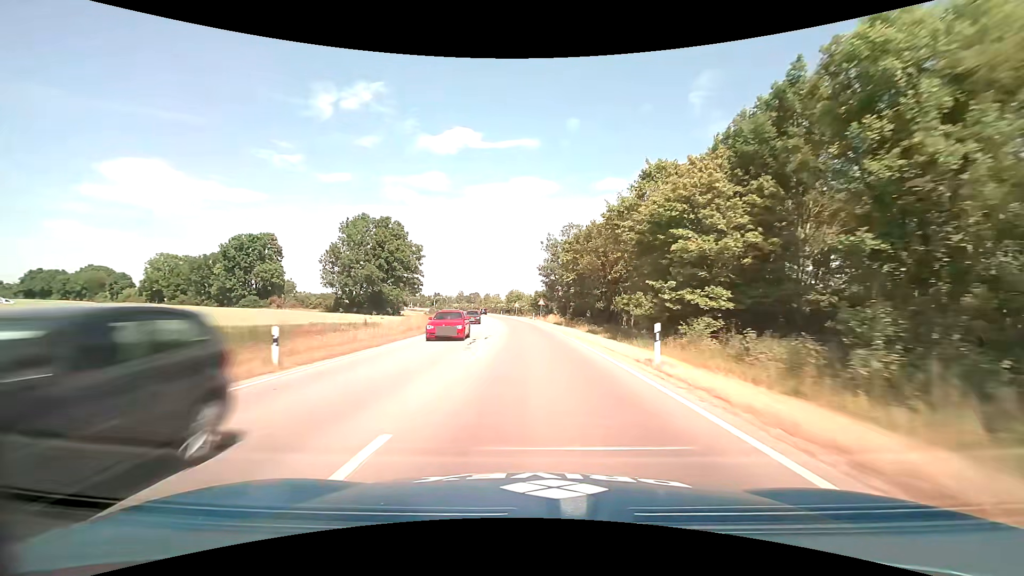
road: primary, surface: asphalt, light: Day
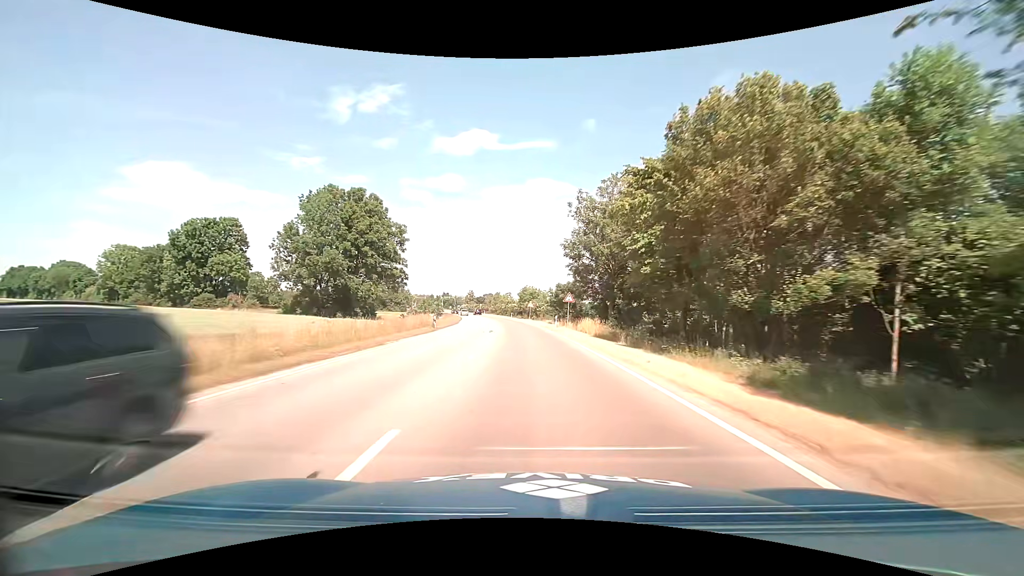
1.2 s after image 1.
(-0.5, +23.6) m; -2°
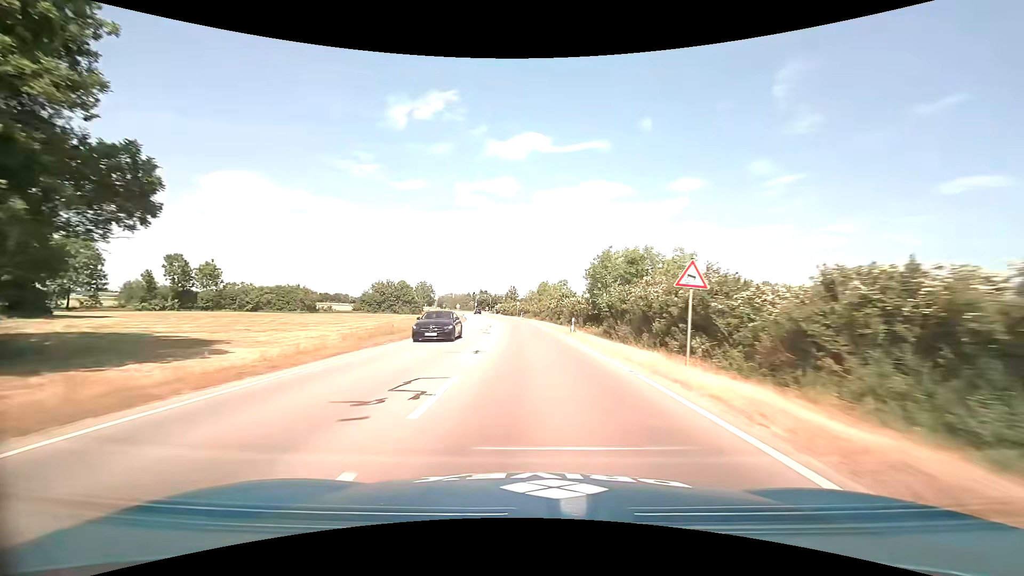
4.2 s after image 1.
(-2.8, +58.7) m; -6°
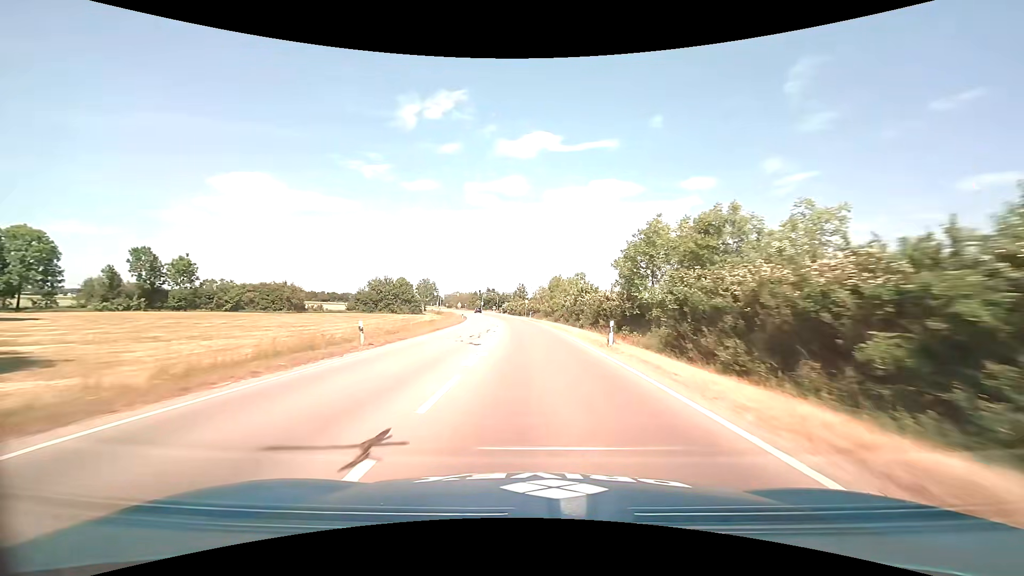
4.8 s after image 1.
(-0.1, +11.7) m; -1°
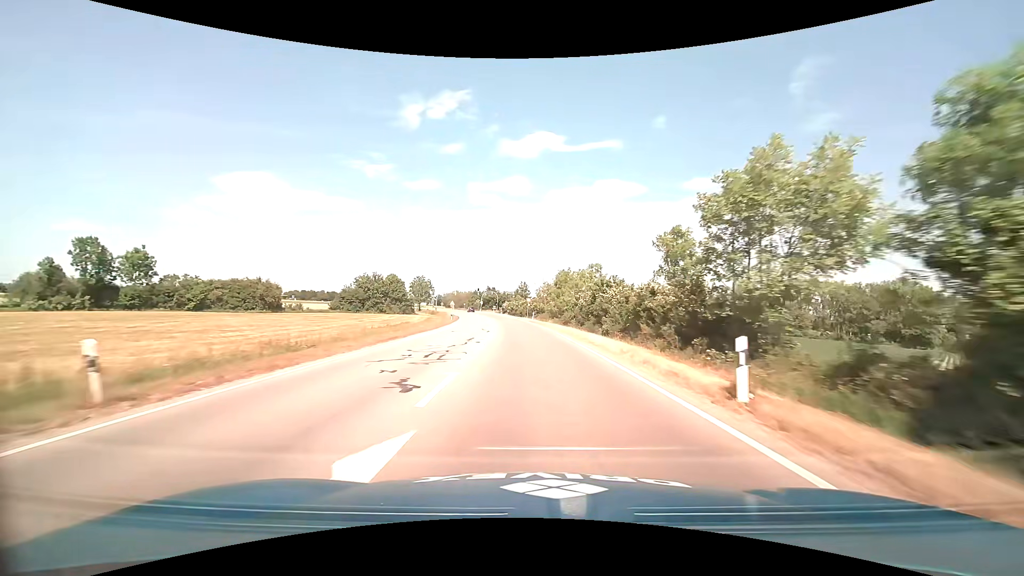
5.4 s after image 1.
(-0.1, +11.6) m; 0°
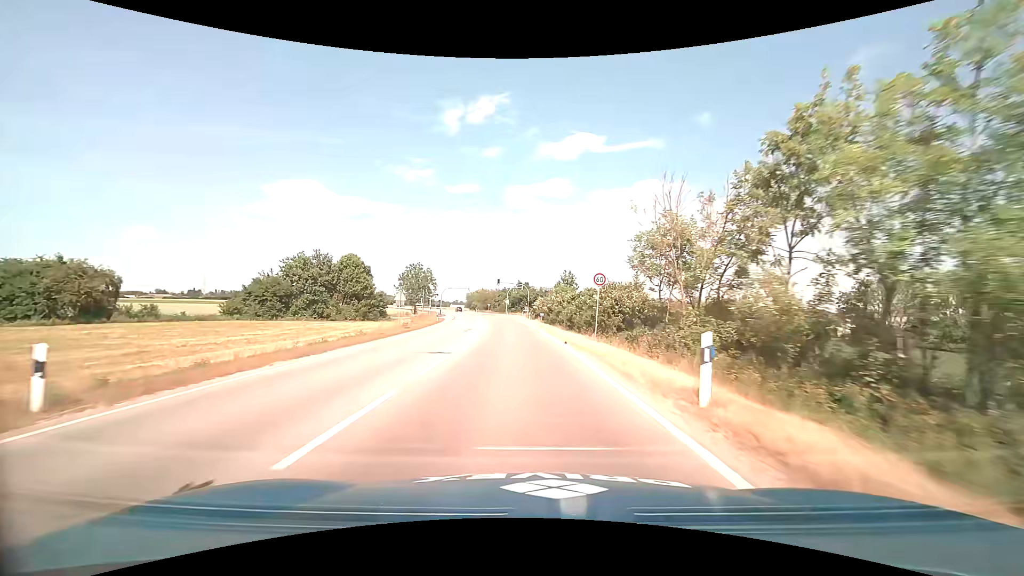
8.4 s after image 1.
(-1.5, +50.1) m; -4°
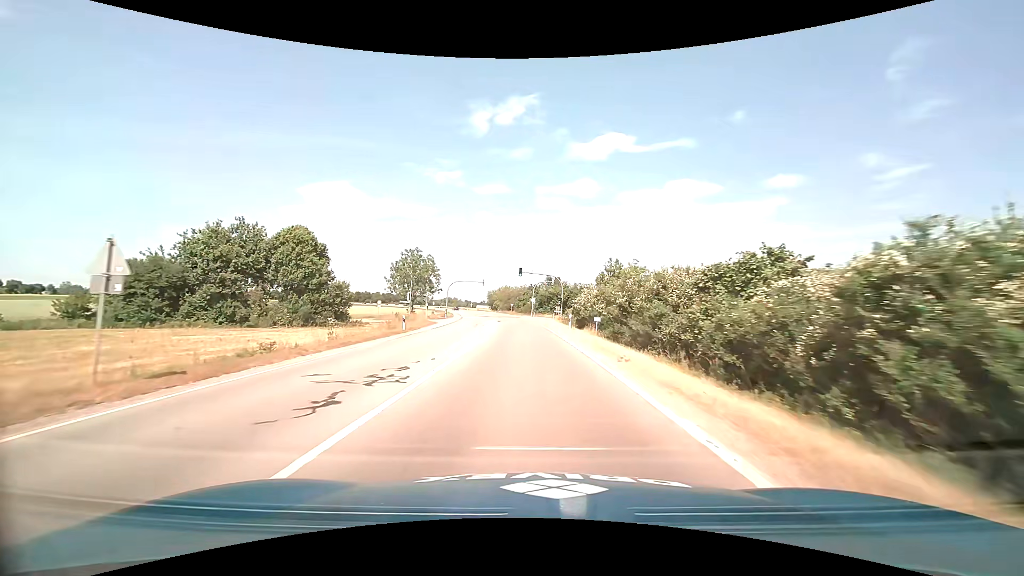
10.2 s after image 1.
(-0.9, +25.6) m; -3°
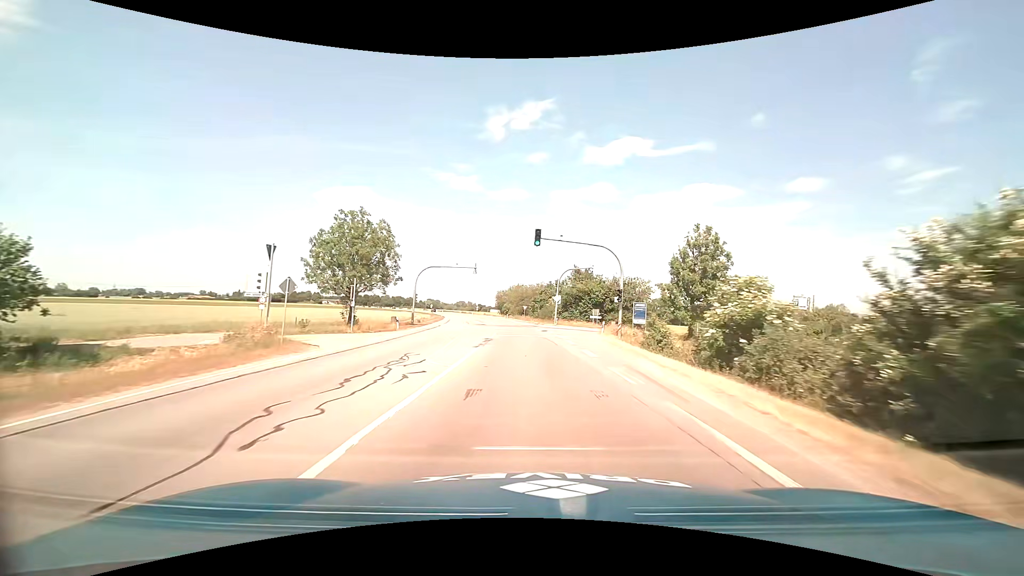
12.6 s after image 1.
(-0.9, +34.0) m; -2°
(0, +10) (0, +20) (-1, +30) (-1, +40) (-2, +50) (-3, +60) (-4, +70) (-5, +80) (-7, +90) (-9, +99) m
